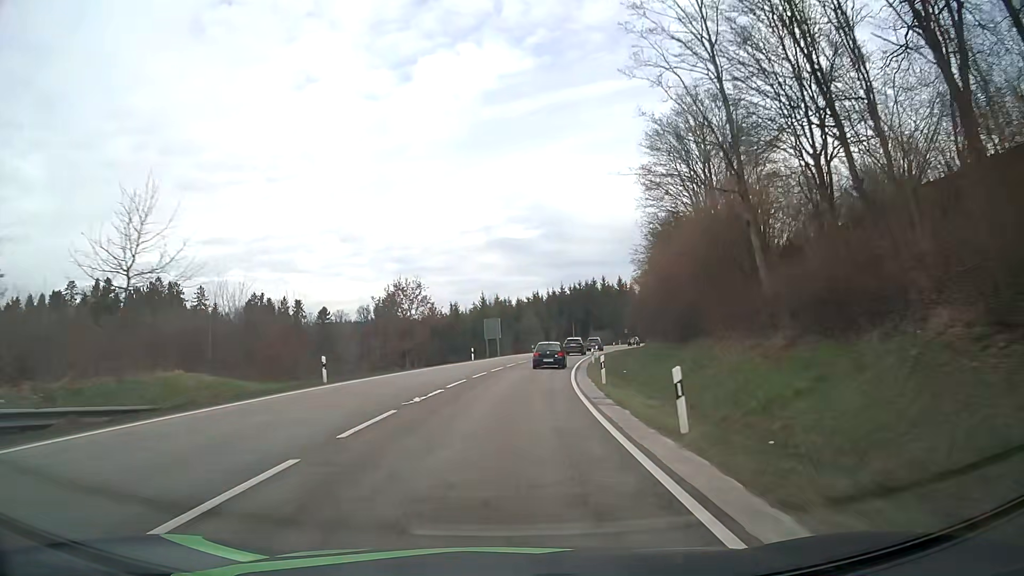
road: primary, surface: asphalt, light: Day
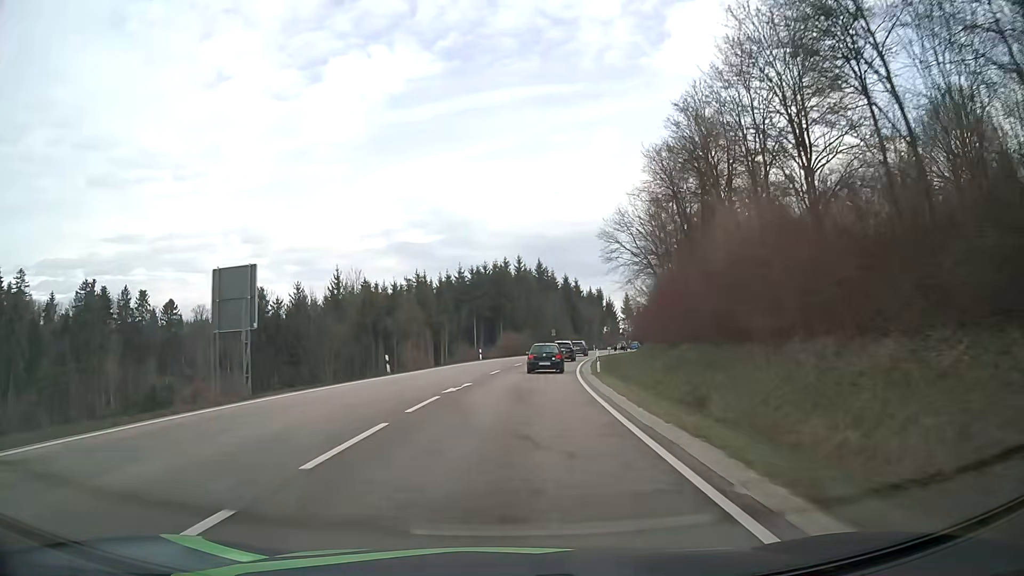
(+3.8, +50.2) m; +9°
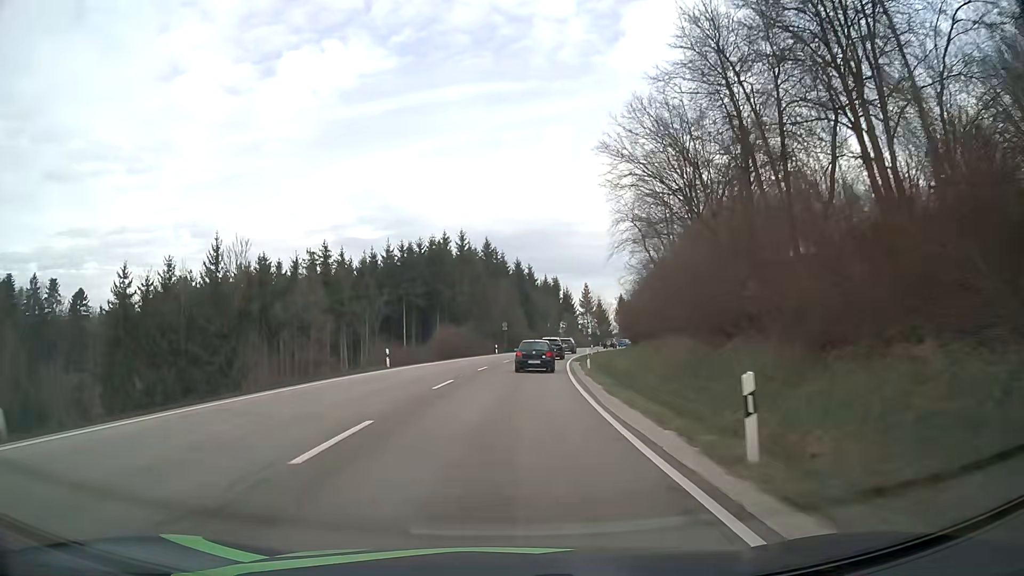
(+1.0, +24.3) m; +5°
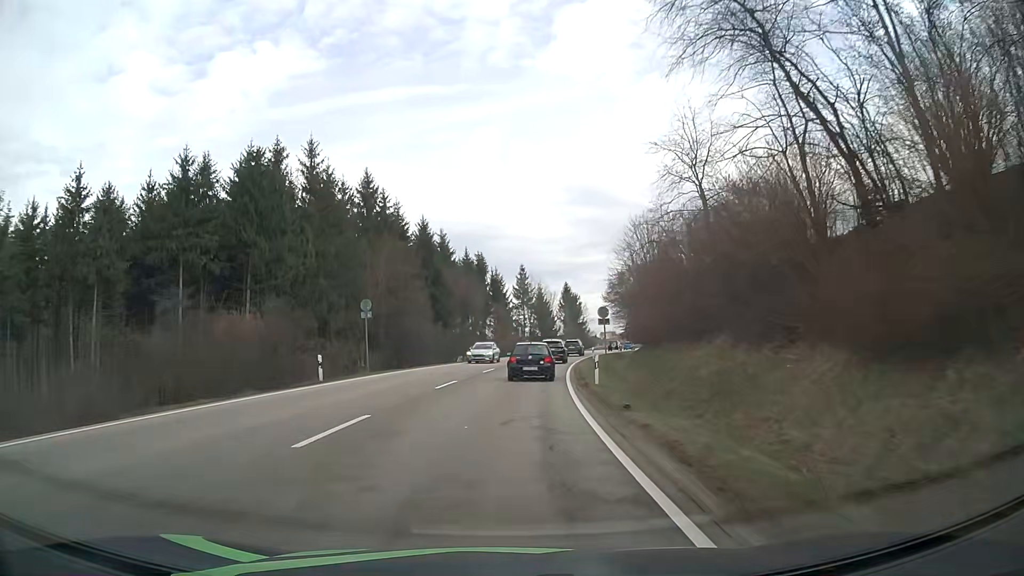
(+2.9, +46.4) m; +7°
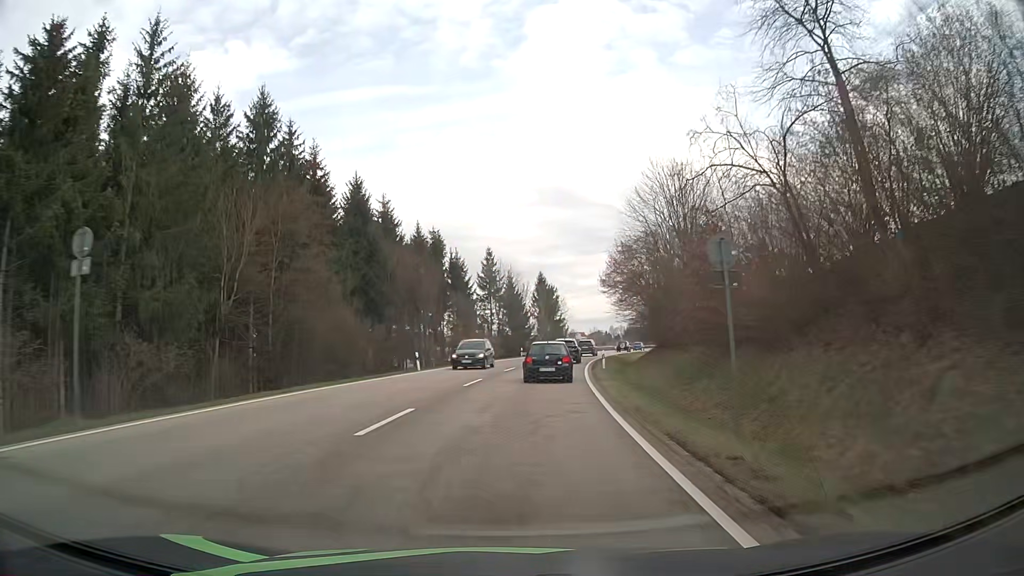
(+0.5, +22.6) m; +3°
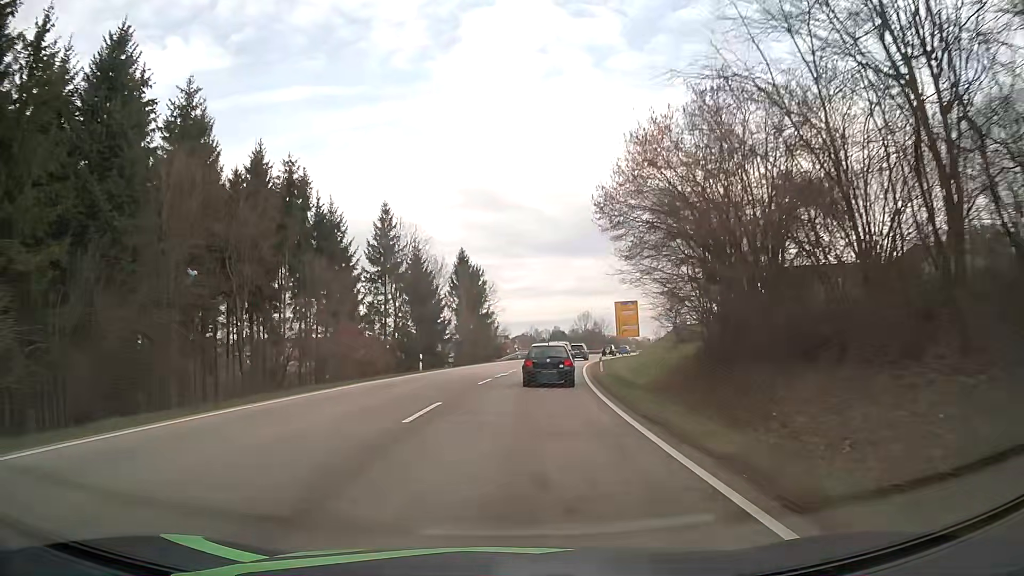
(+1.9, +33.9) m; +6°
